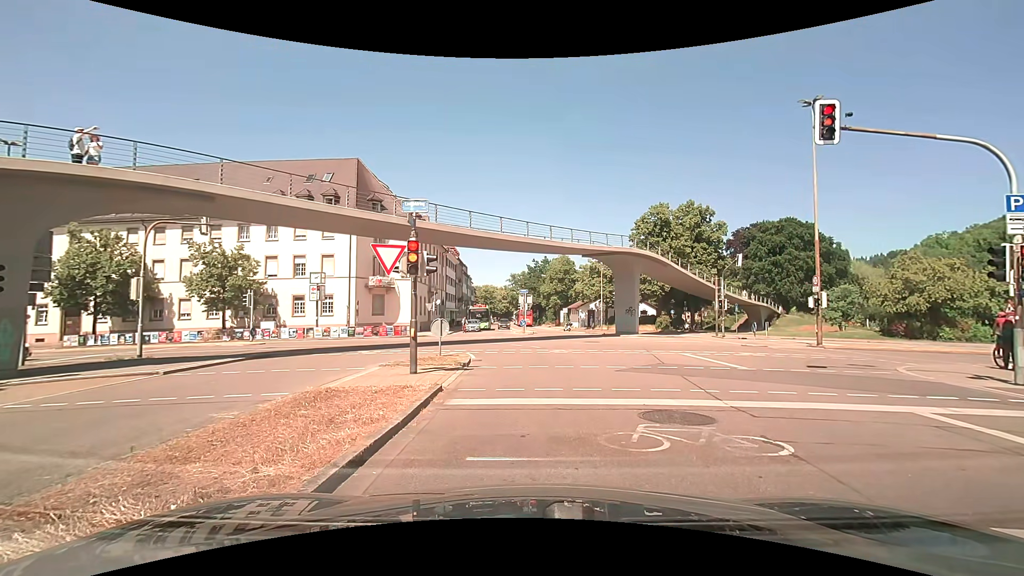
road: primary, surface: asphalt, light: Day
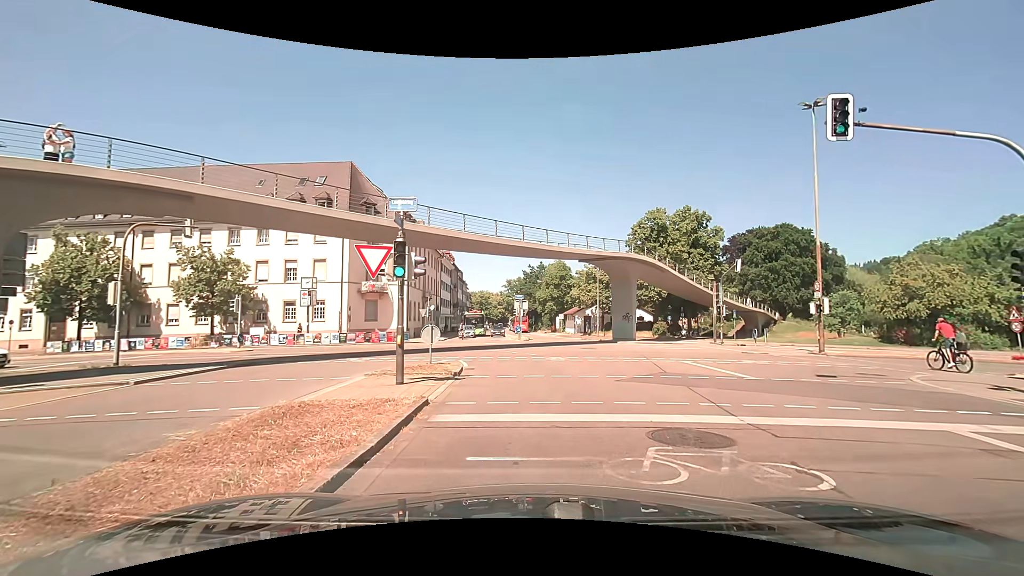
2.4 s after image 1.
(0.0, +1.0) m; +1°
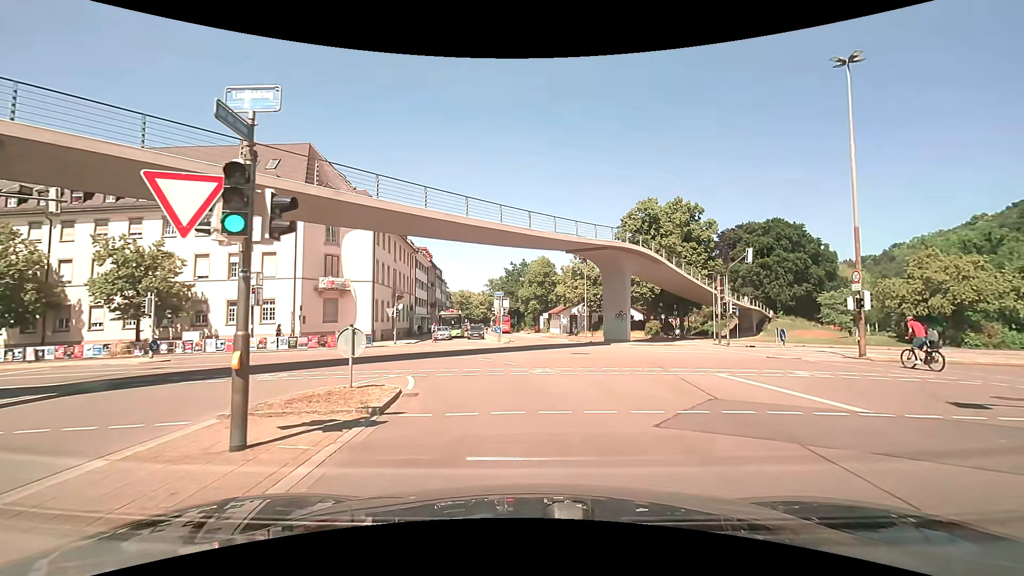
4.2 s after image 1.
(+0.1, +5.7) m; +3°
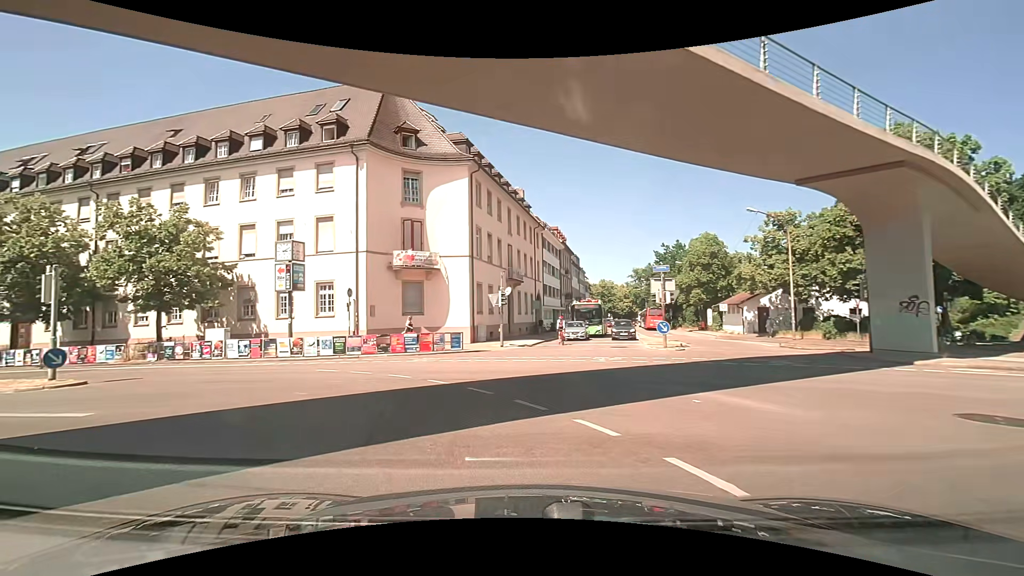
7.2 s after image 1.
(-1.8, +15.4) m; -18°
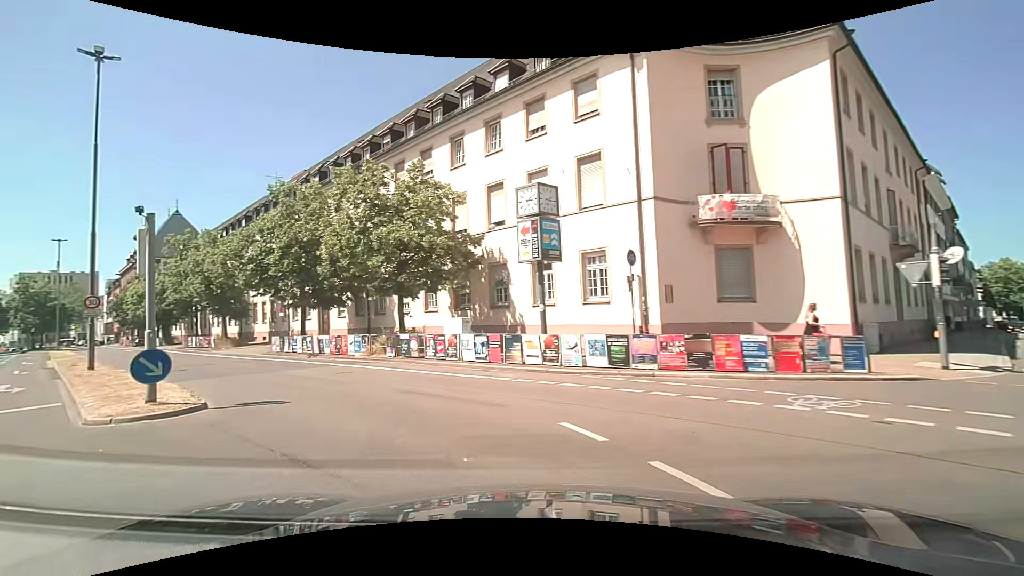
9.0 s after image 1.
(-2.9, +10.6) m; -32°
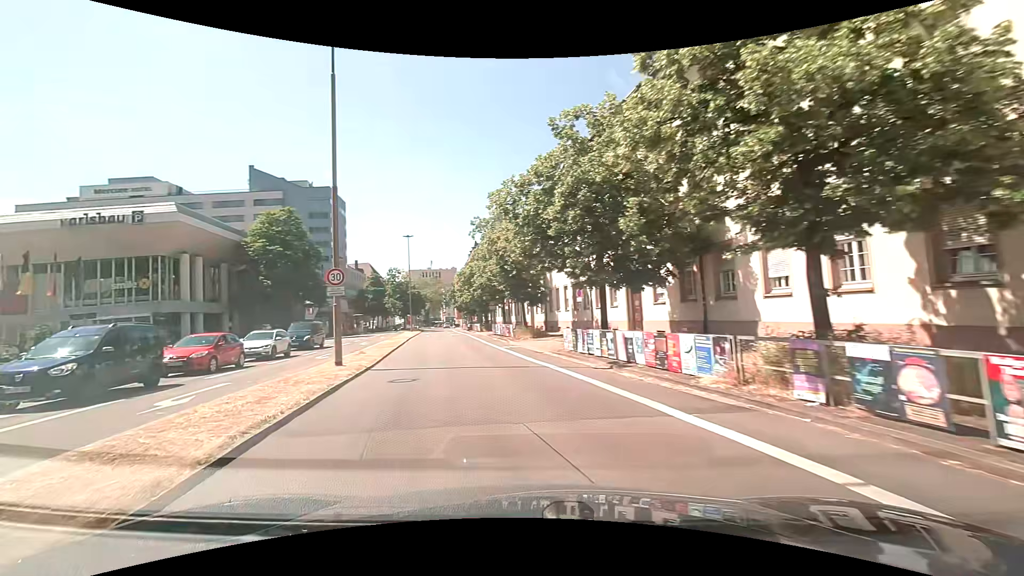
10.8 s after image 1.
(-3.4, +11.6) m; -34°
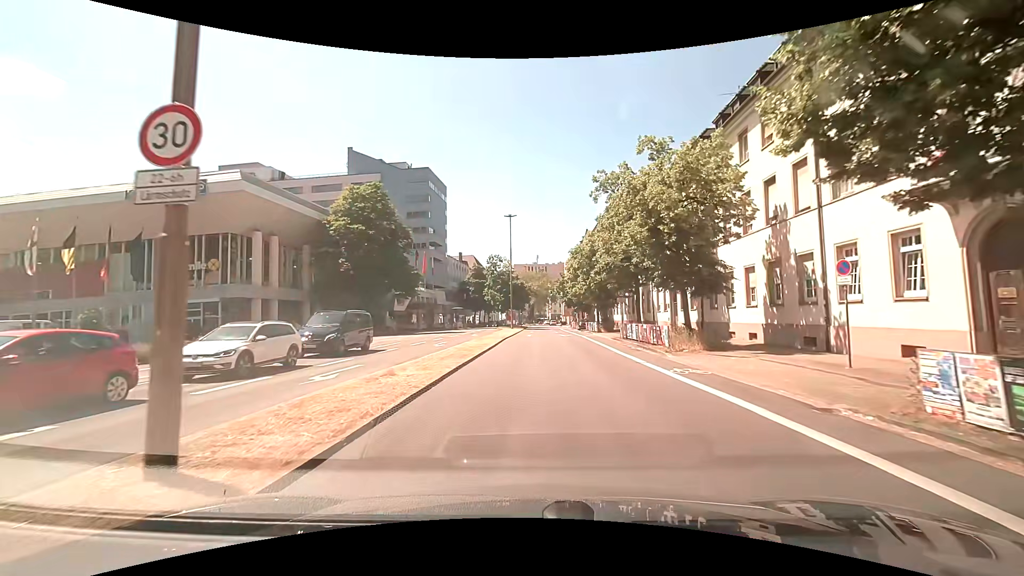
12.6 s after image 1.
(-1.9, +13.1) m; -11°
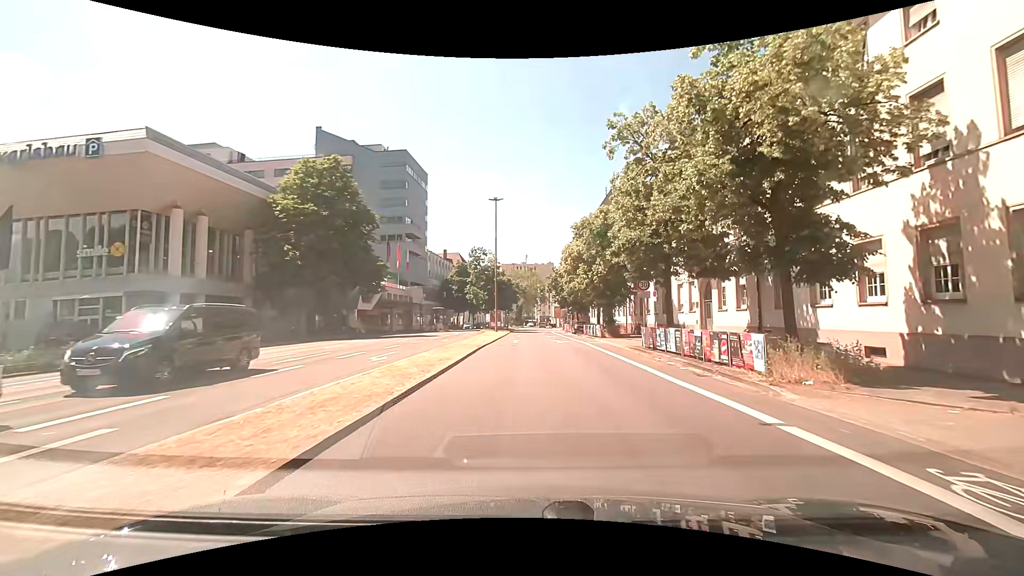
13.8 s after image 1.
(+0.1, +9.4) m; +2°
(0, +10) (+1, +20) (+1, +30) (+2, +40) (+1, +50) (+1, +60) (+1, +70) (+2, +80) (+8, +87) (+18, +89) m
